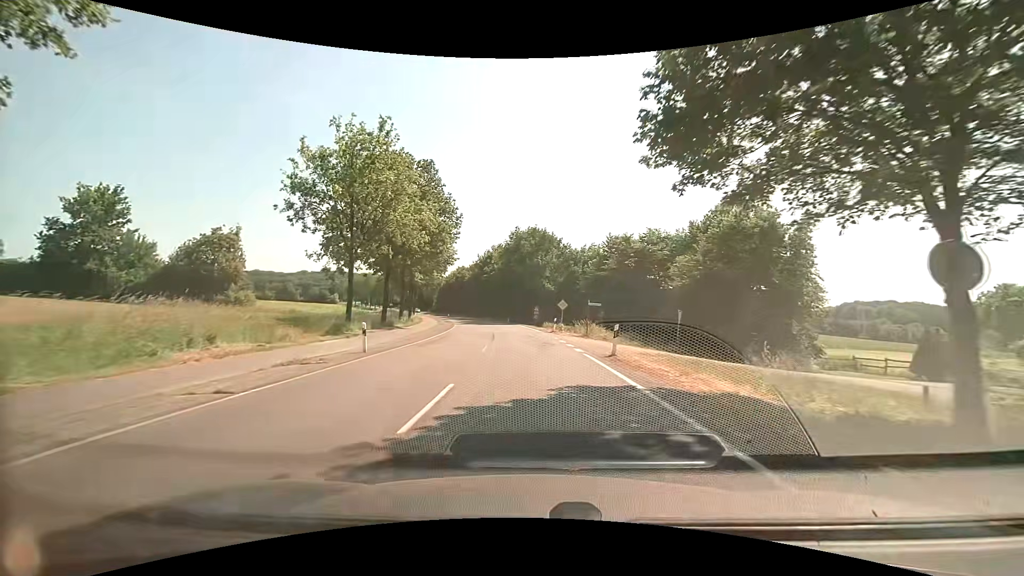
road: secondary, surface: asphalt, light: Day
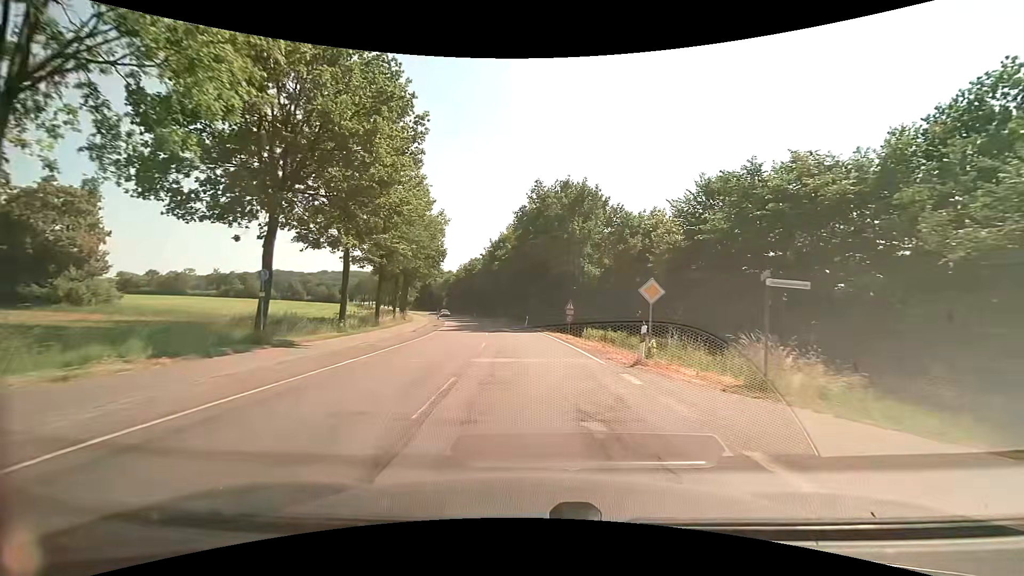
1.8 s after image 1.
(-0.7, +23.7) m; -3°
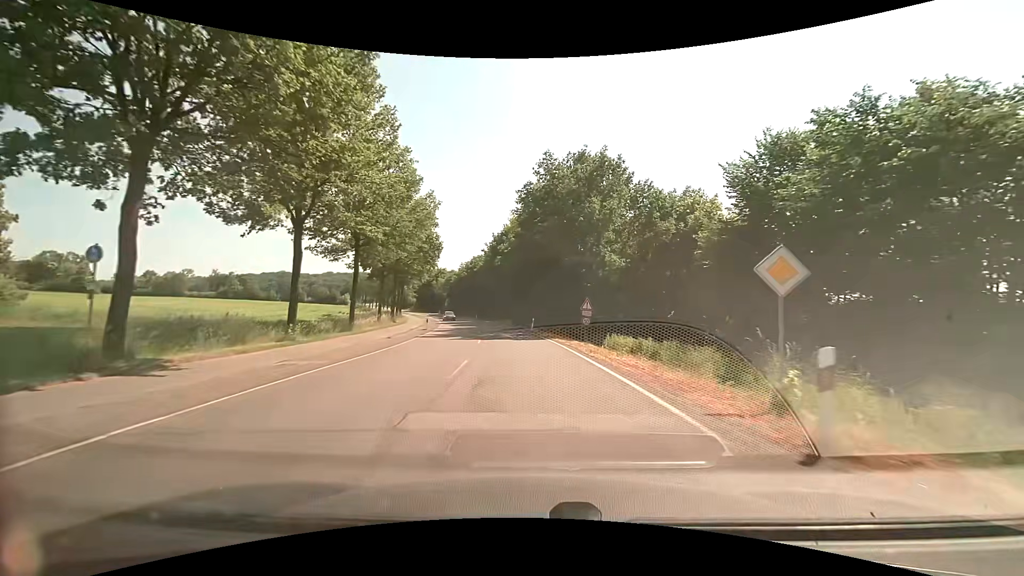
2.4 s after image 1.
(0.0, +8.0) m; -1°
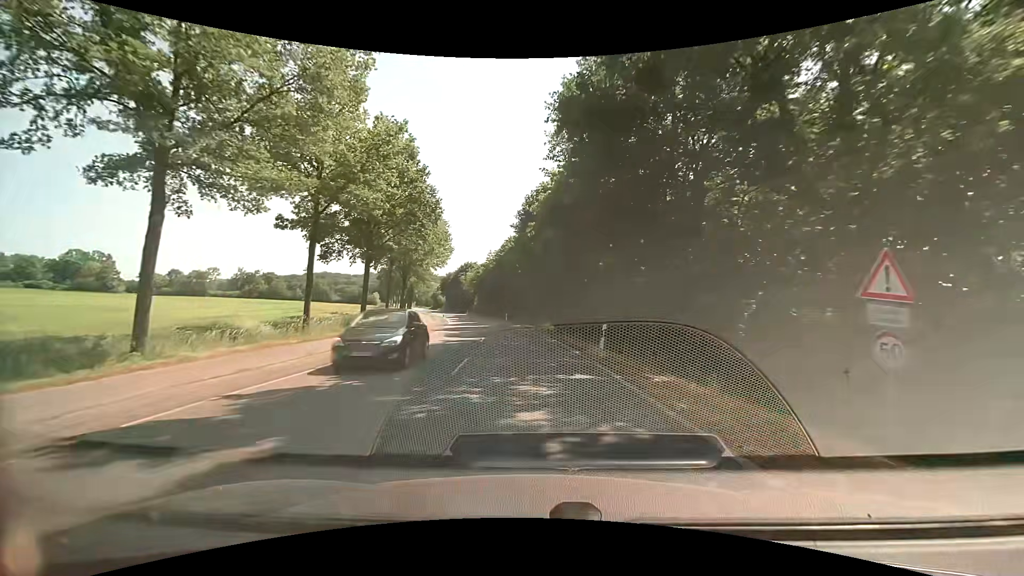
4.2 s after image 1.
(-0.9, +23.8) m; -5°
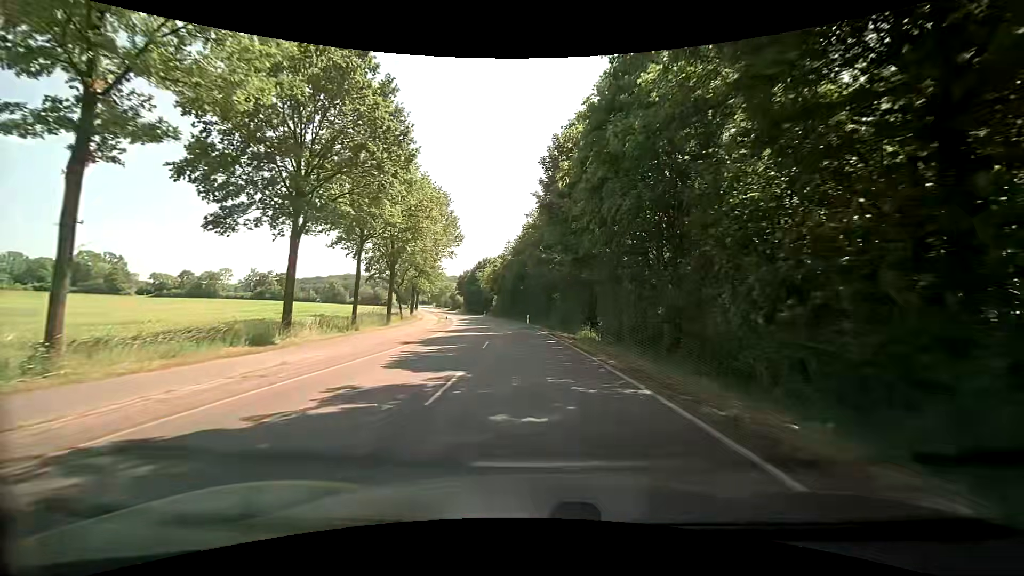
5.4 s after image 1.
(-0.4, +15.7) m; -3°
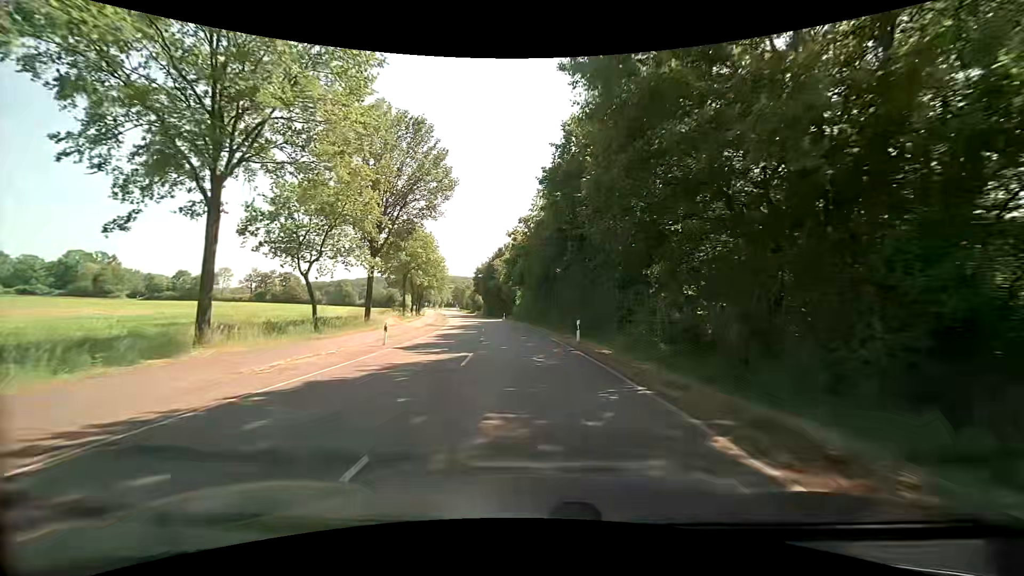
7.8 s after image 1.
(-0.9, +30.9) m; -4°
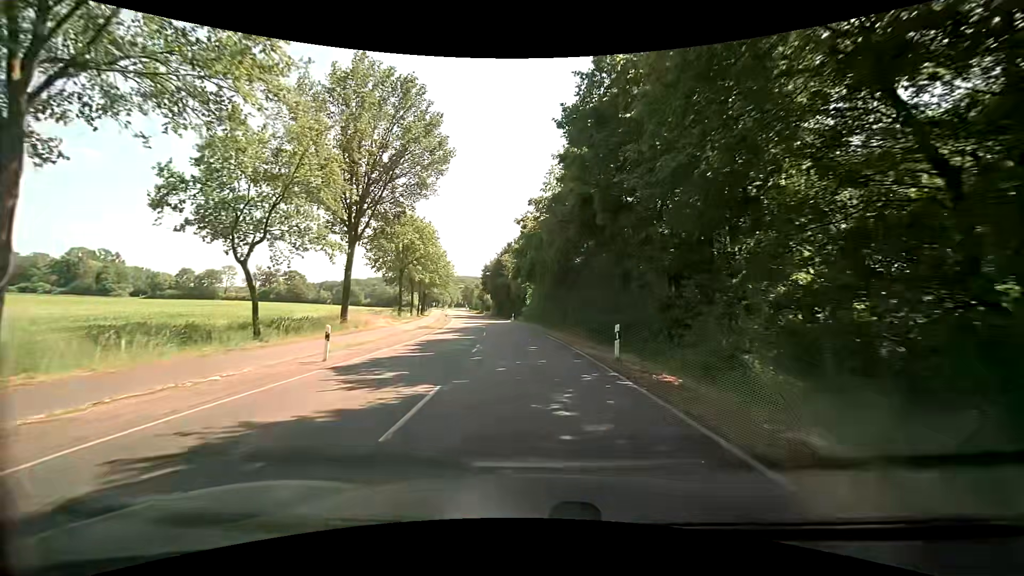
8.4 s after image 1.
(0.0, +7.6) m; -1°
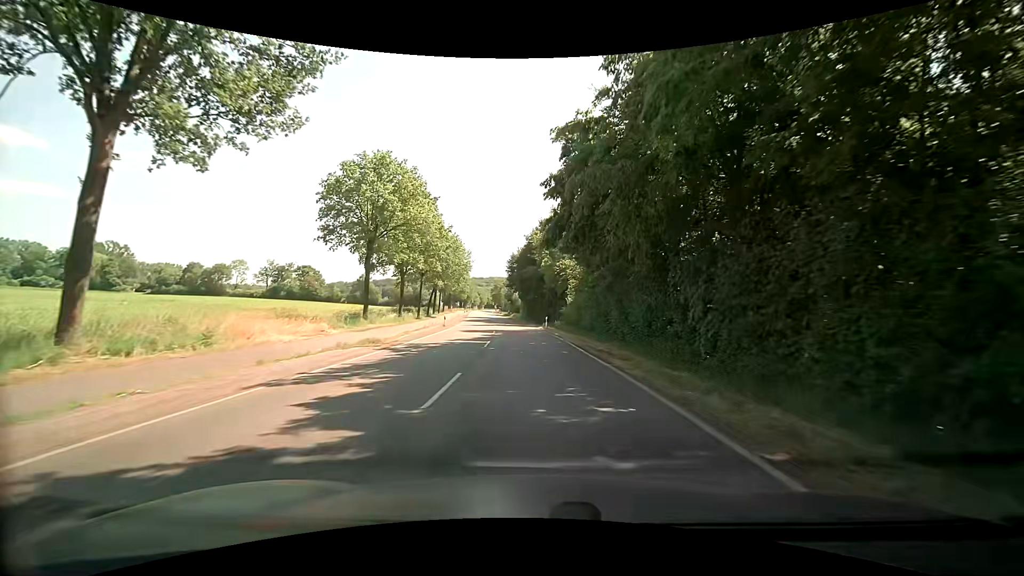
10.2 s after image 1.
(-0.9, +22.5) m; -5°
(0, +10) (0, +20) (-1, +30) (-1, +40) (-2, +50) (-2, +60) (-3, +70) (-4, +80) (-5, +90) (-6, +100) m
